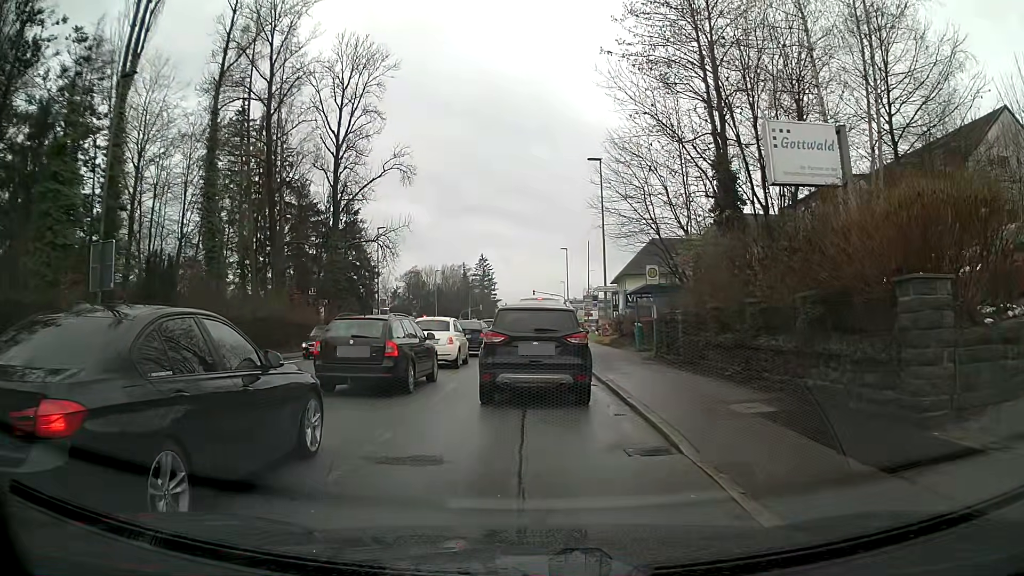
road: tertiary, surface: asphalt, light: Day
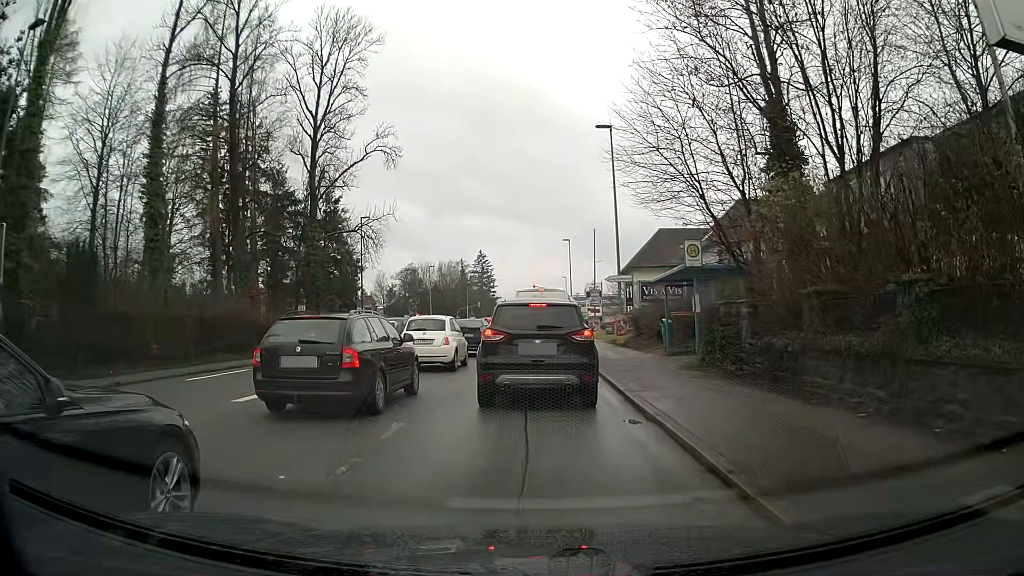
(0.0, +5.8) m; 0°
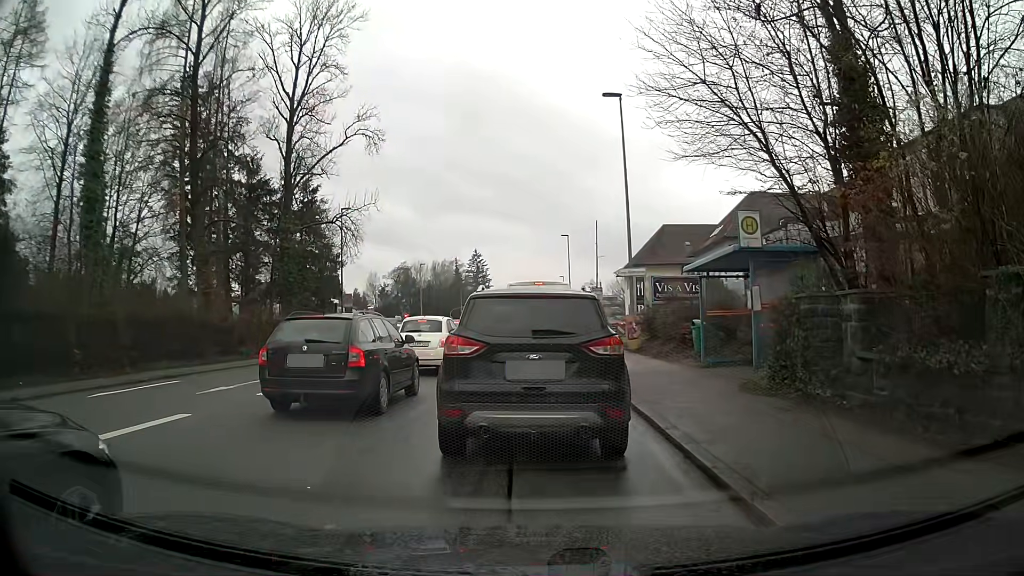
(-0.1, +4.7) m; -2°
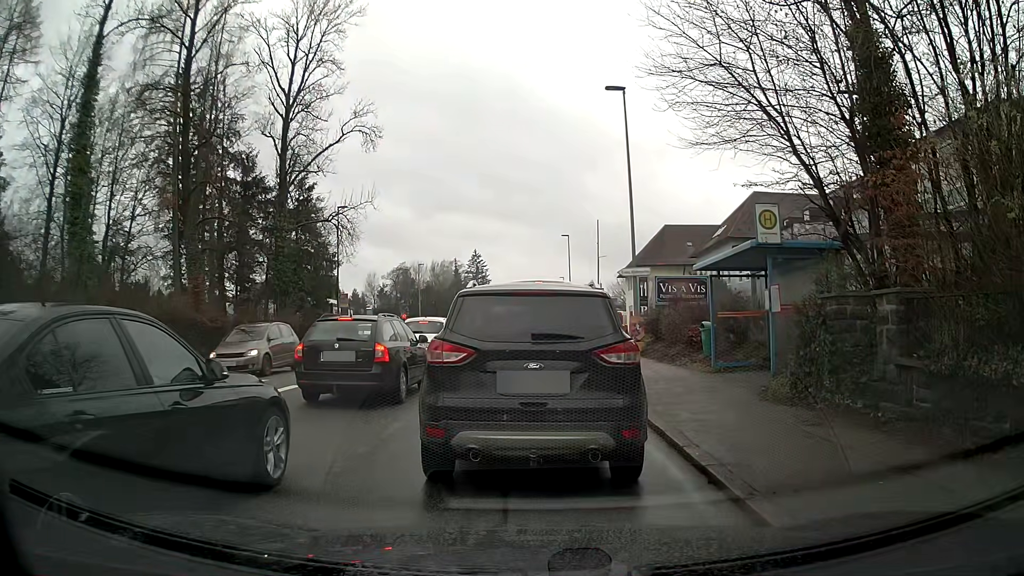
(0.0, +0.9) m; 0°
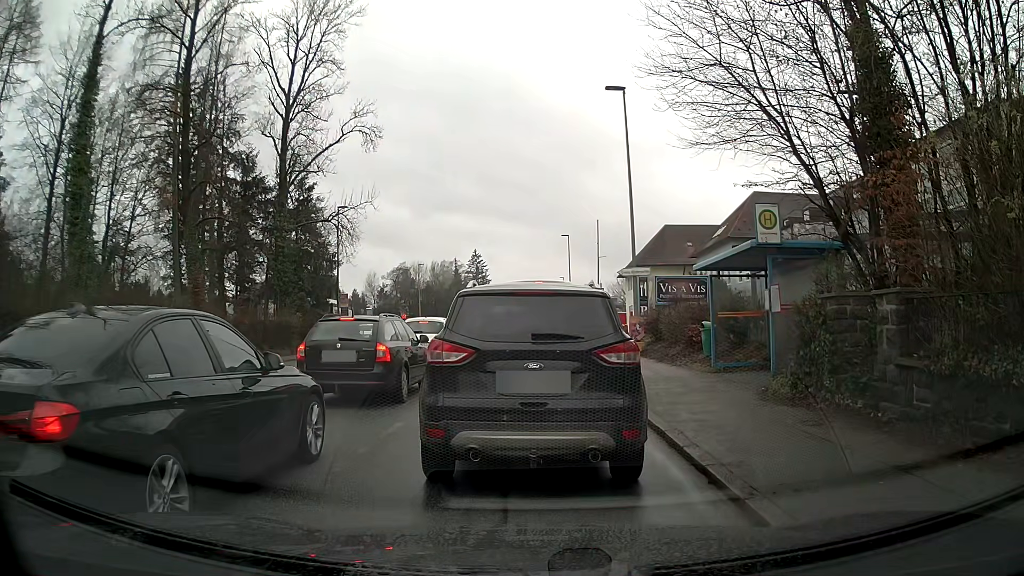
(0.0, 0.0) m; 0°
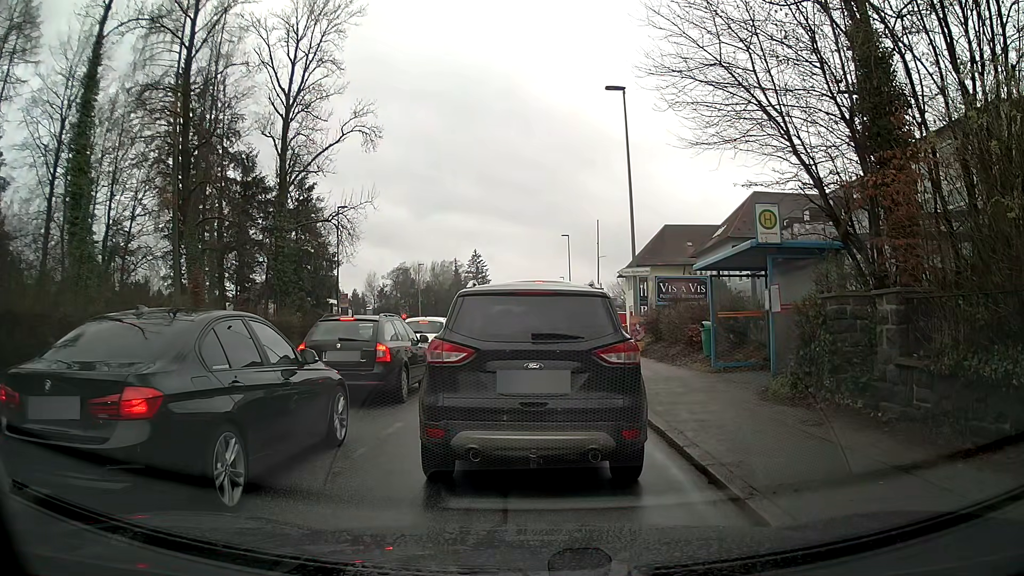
(0.0, 0.0) m; 0°
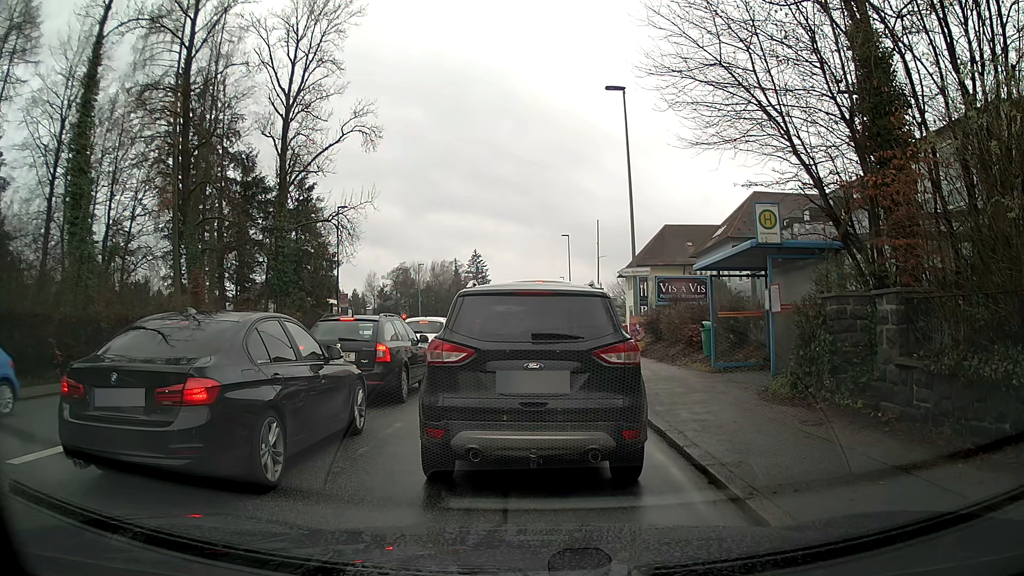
(0.0, 0.0) m; 0°
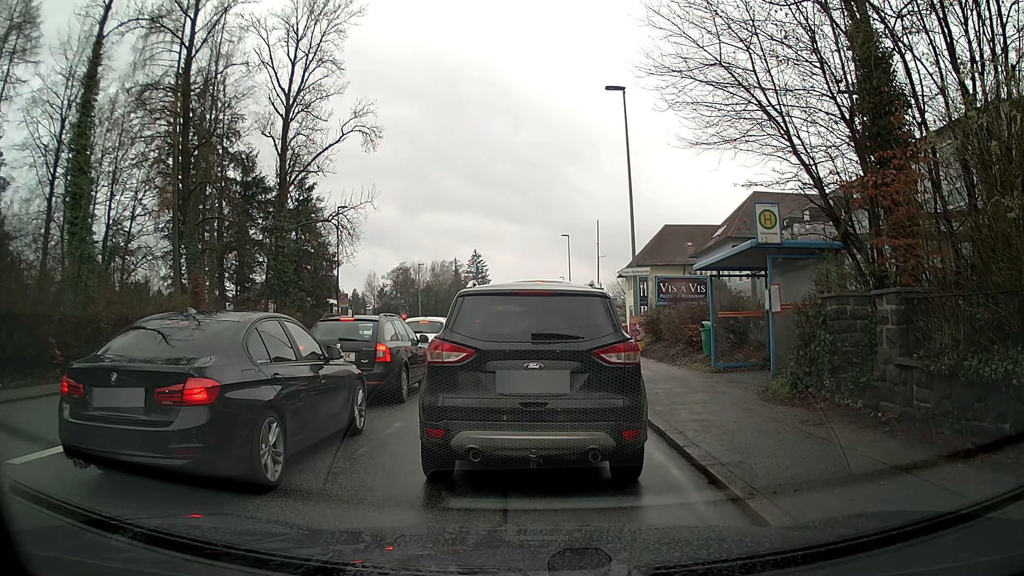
(0.0, 0.0) m; 0°
(0, +10) (+1, +20) (+1, +30) (+1, +40) (+1, +50) (+2, +60) (+2, +70) (+2, +80) (+4, +90) (+13, +94) m
